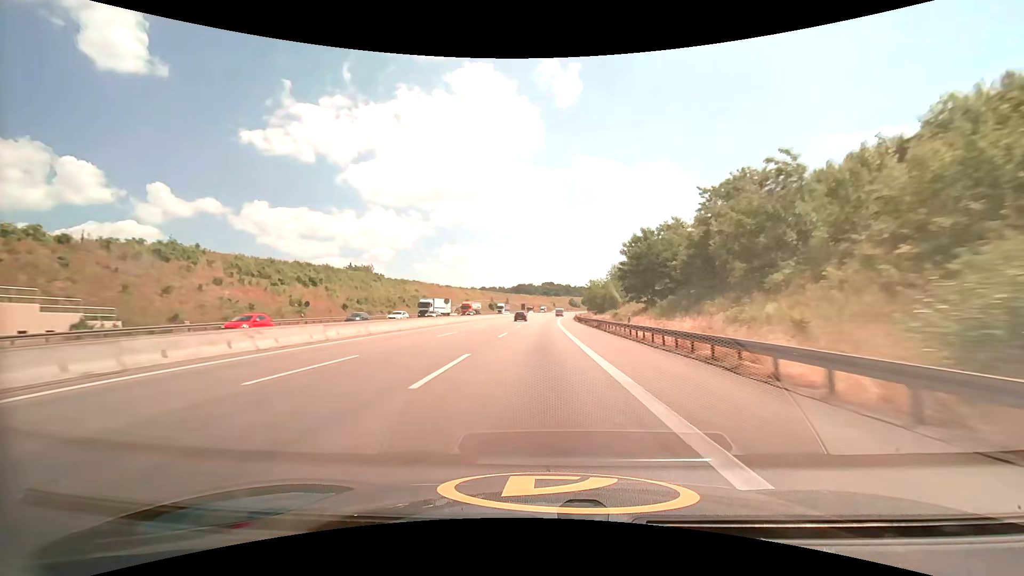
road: motorway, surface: asphalt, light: Day
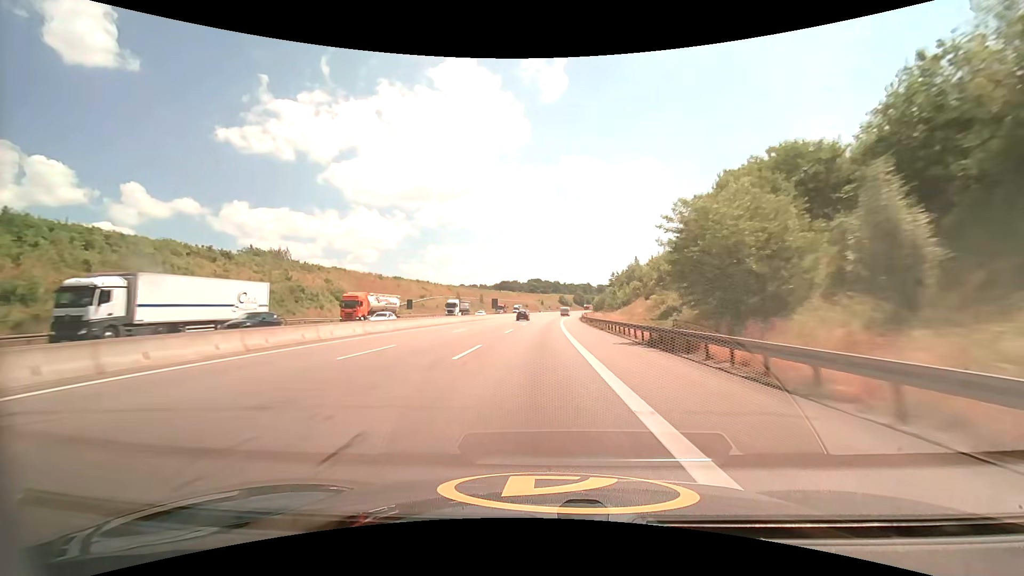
(+0.7, +60.0) m; +2°
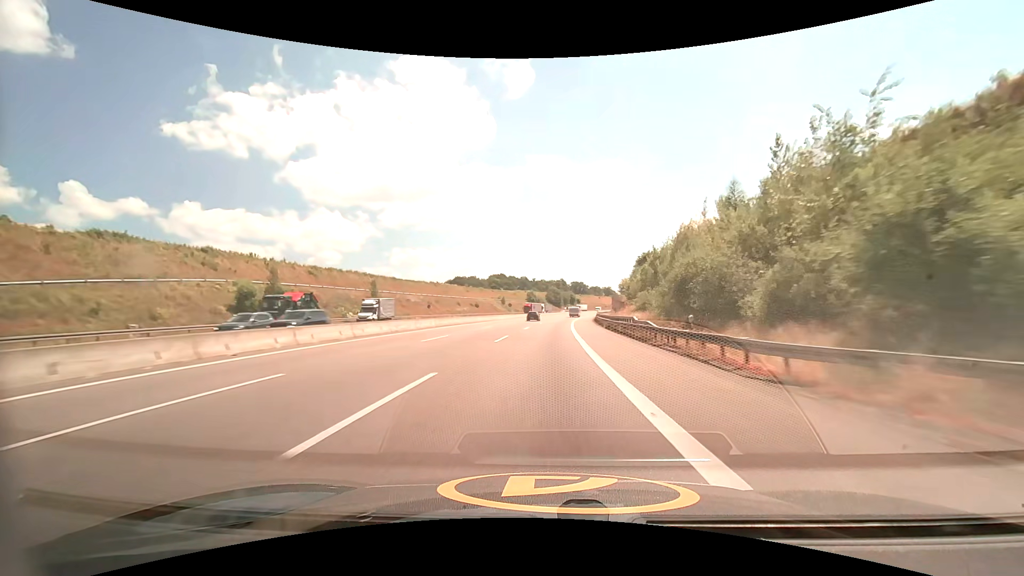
(+2.7, +98.0) m; +4°
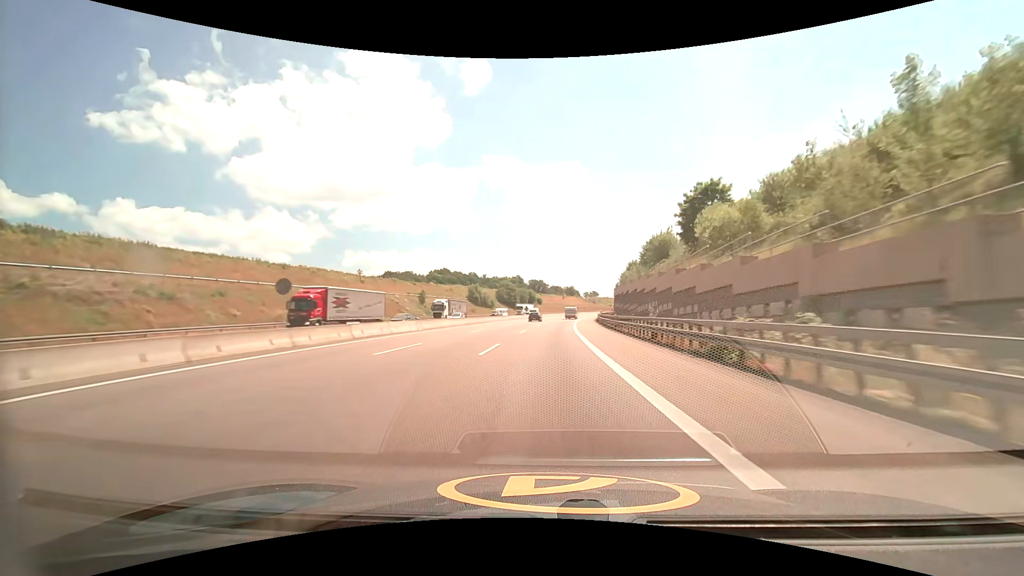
(+3.2, +78.0) m; +5°
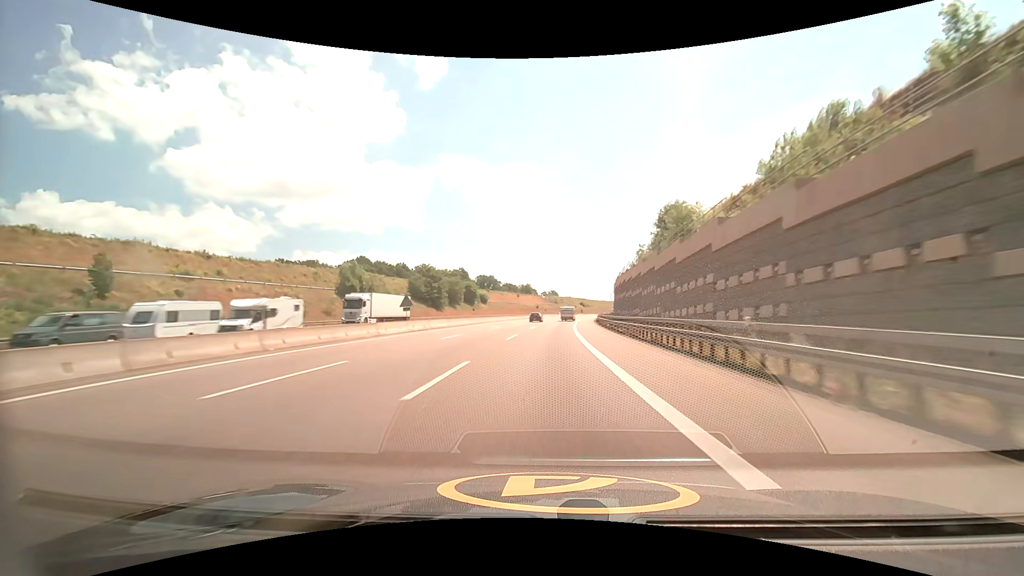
(+3.7, +79.2) m; +5°
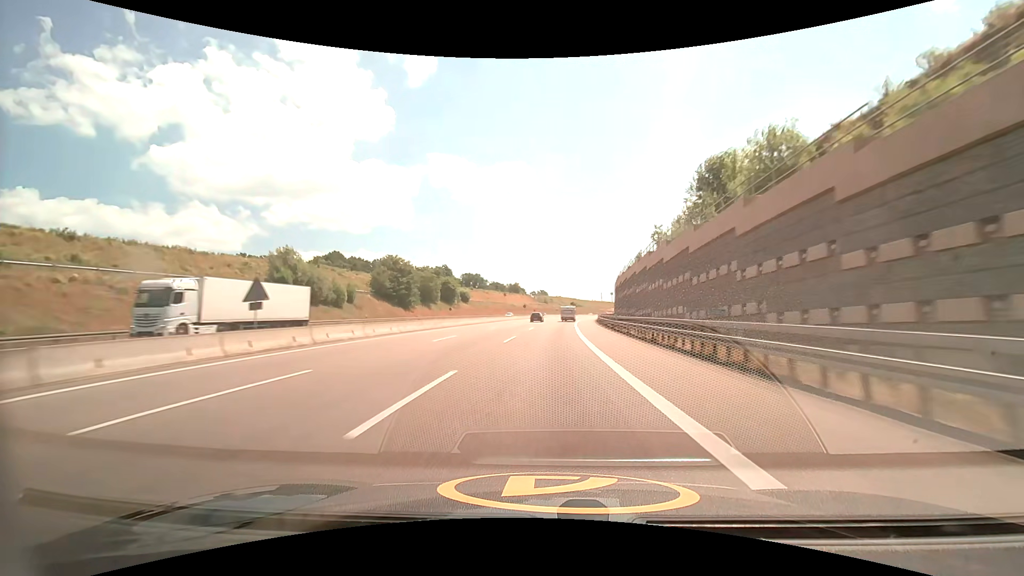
(+0.1, +20.2) m; +1°
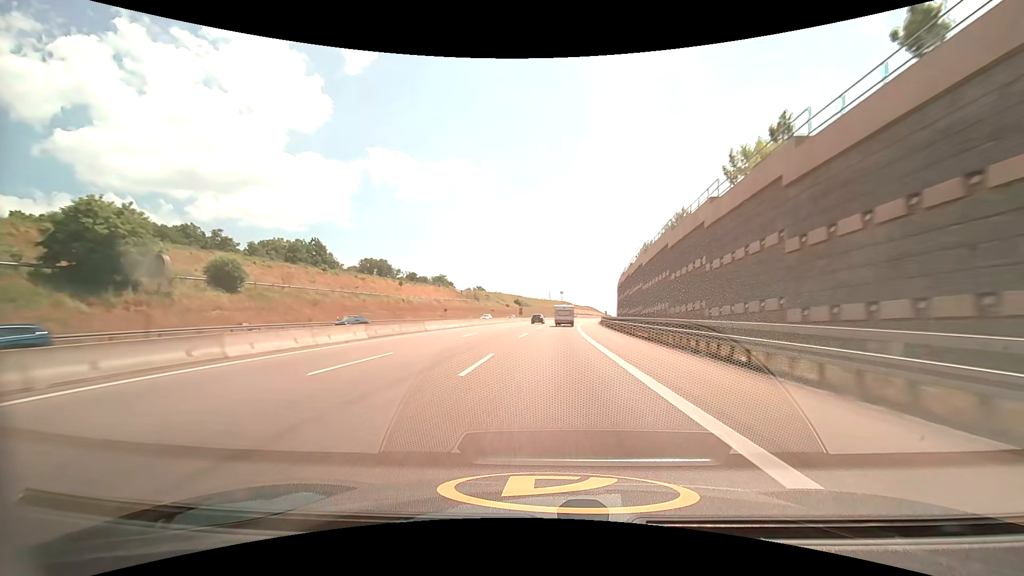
(+6.0, +101.2) m; +6°
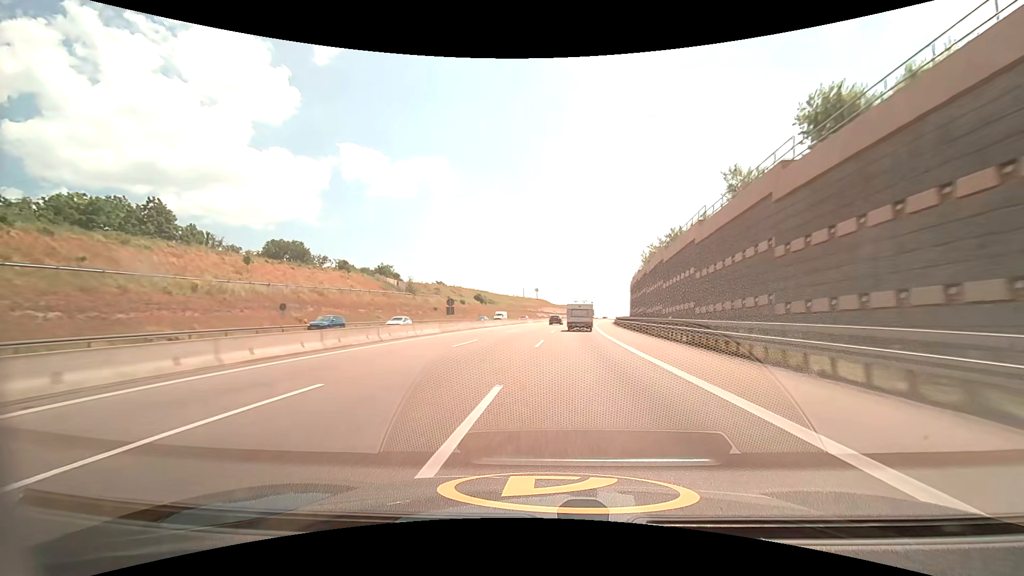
(+1.7, +61.3) m; +3°
(0, +10) (0, +20) (0, +30) (+1, +40) (+1, +50) (+2, +60) (+2, +70) (+3, +80) (+4, +90) (+6, +100) m
